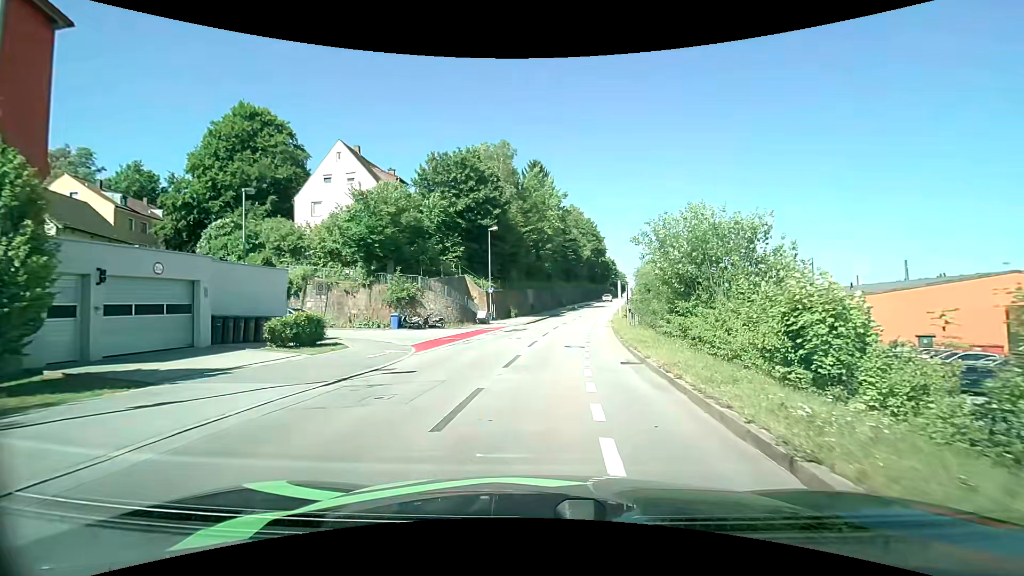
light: Day
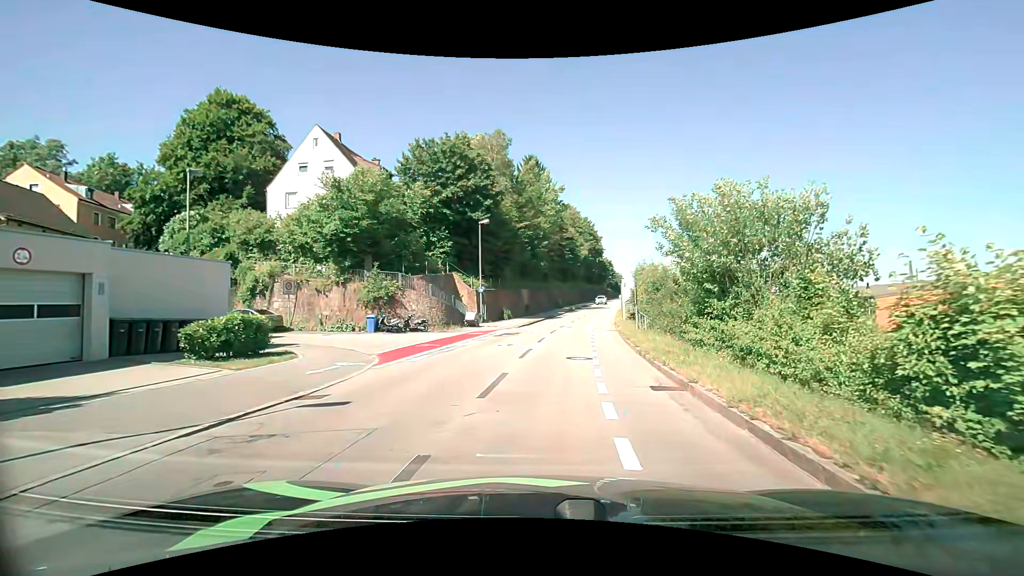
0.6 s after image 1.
(0.0, +3.9) m; +1°
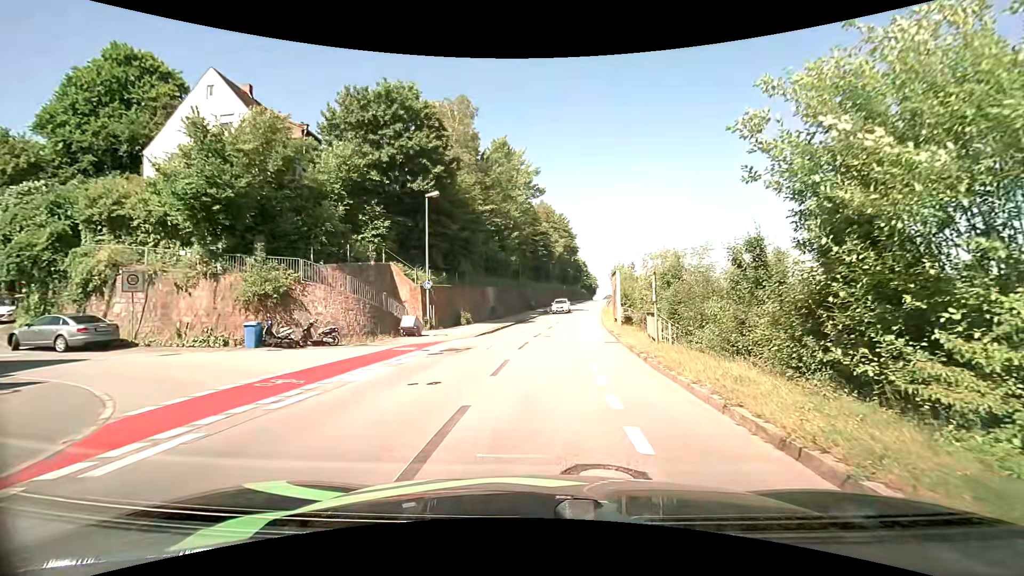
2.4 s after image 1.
(+0.2, +9.6) m; +2°
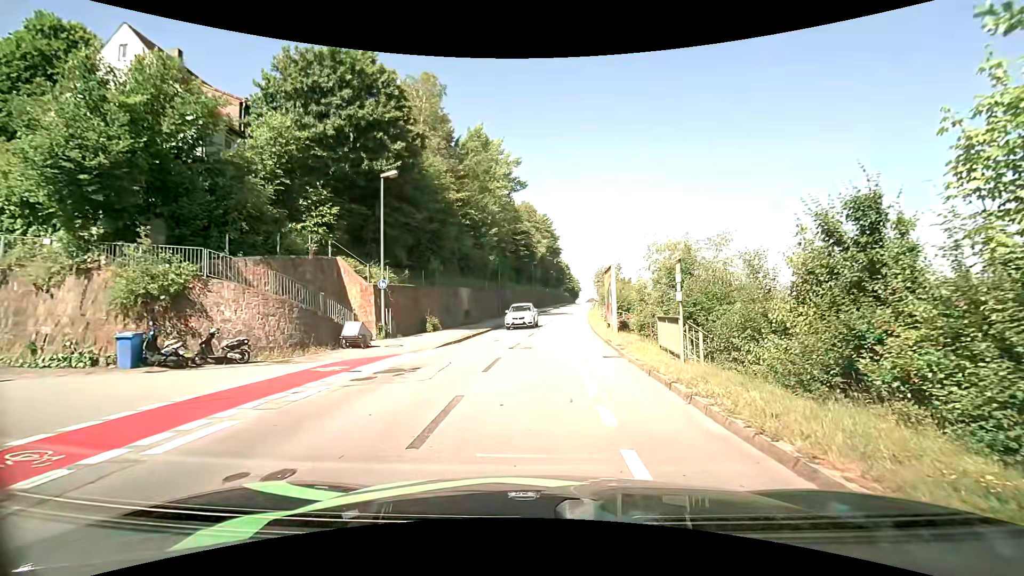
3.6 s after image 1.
(+0.1, +4.9) m; +2°
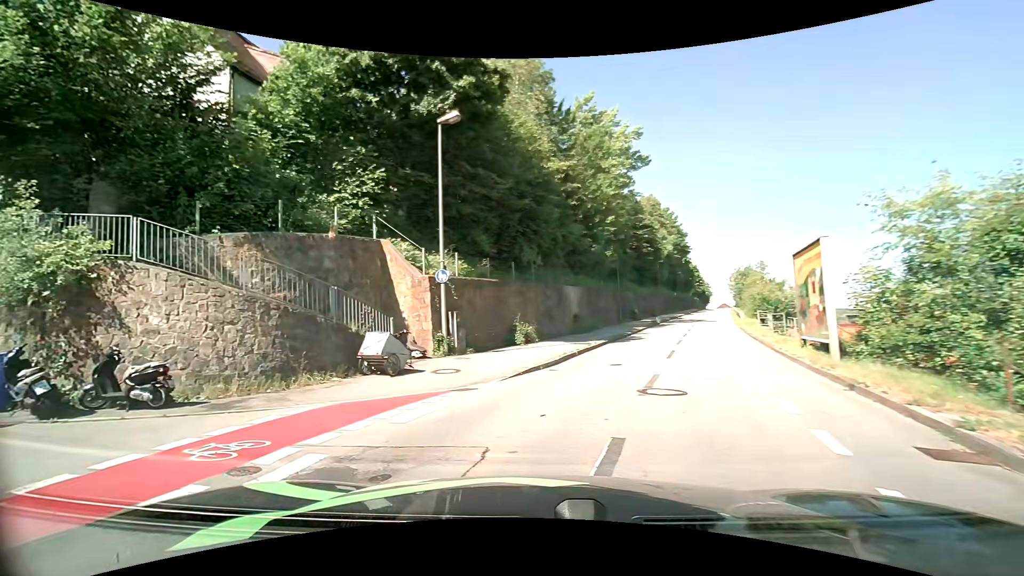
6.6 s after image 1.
(0.0, +8.4) m; -12°
